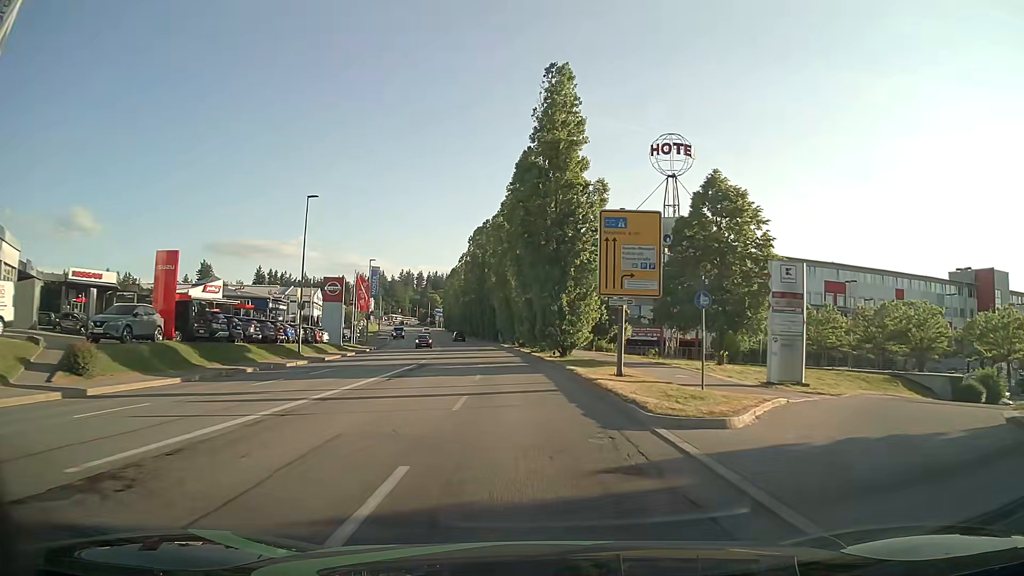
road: tertiary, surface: asphalt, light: Day
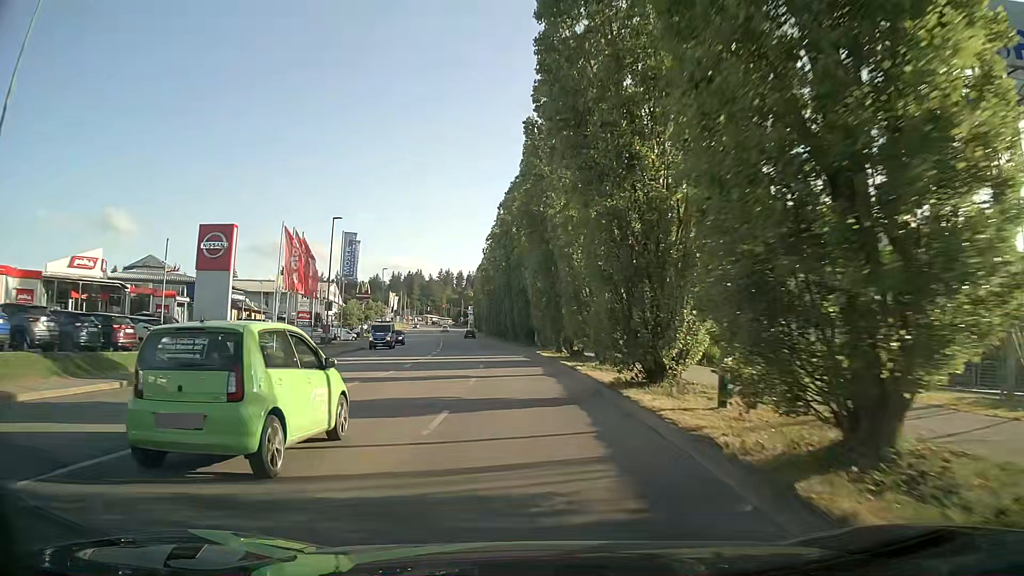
(-1.0, +31.0) m; -4°
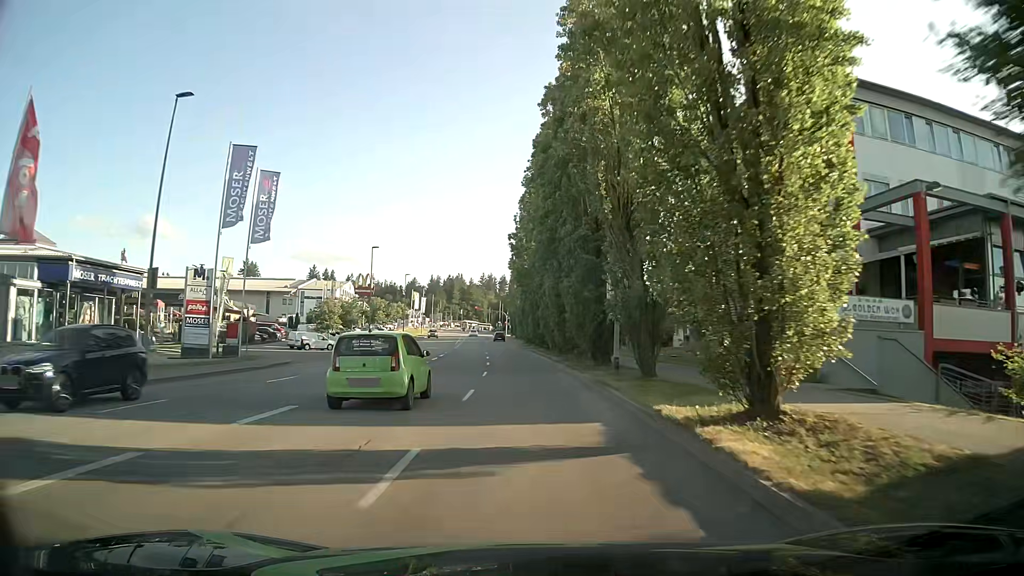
(-1.1, +31.0) m; -4°
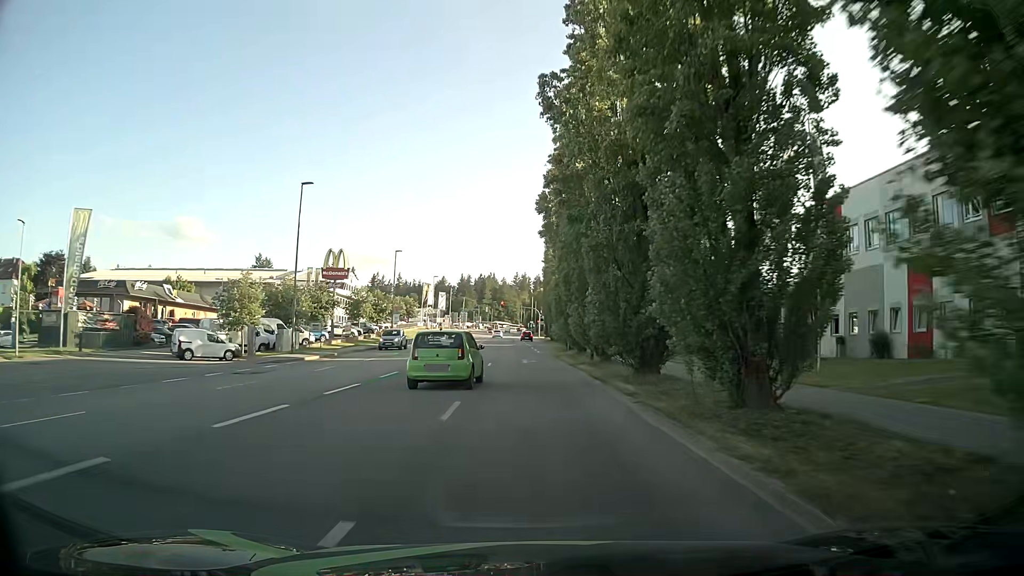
(-1.1, +31.0) m; -3°
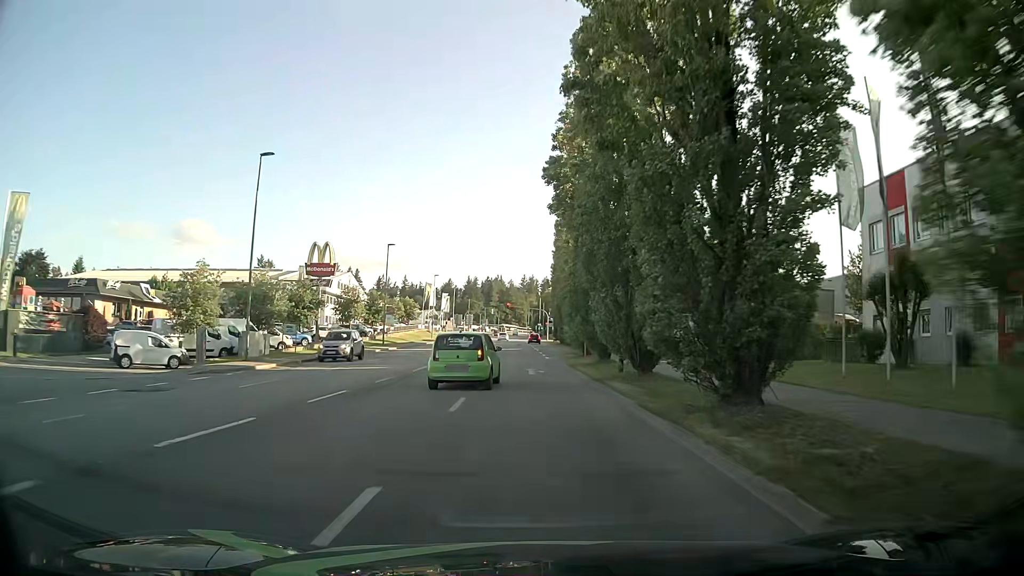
(-0.1, +7.7) m; -1°
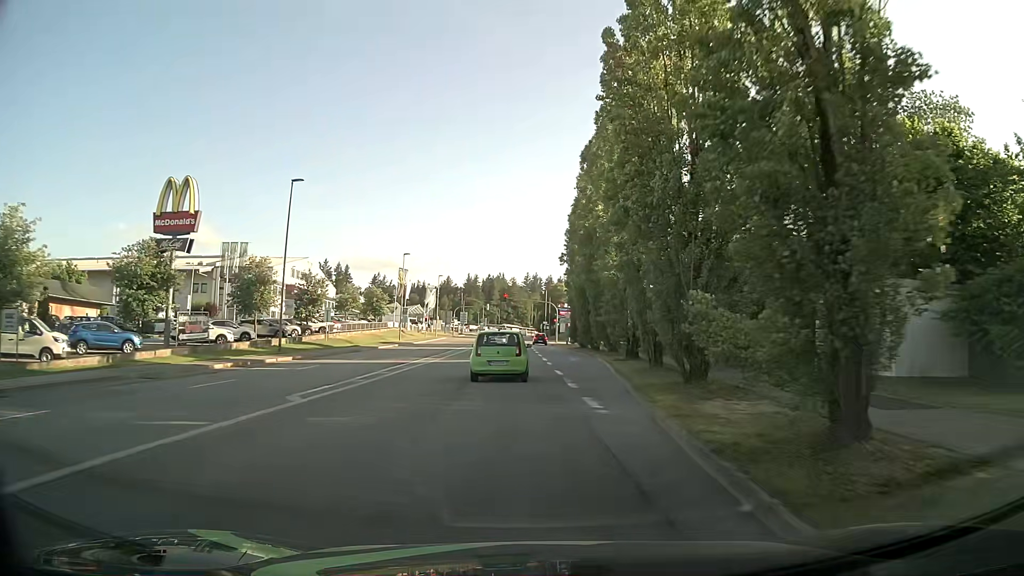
(-0.3, +29.0) m; -1°
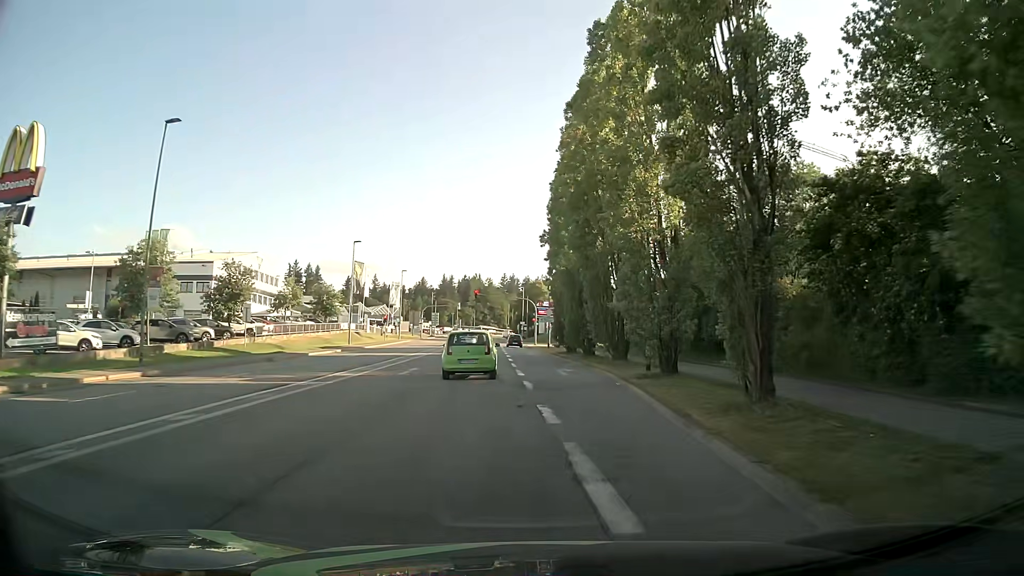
(+0.4, +12.8) m; +3°
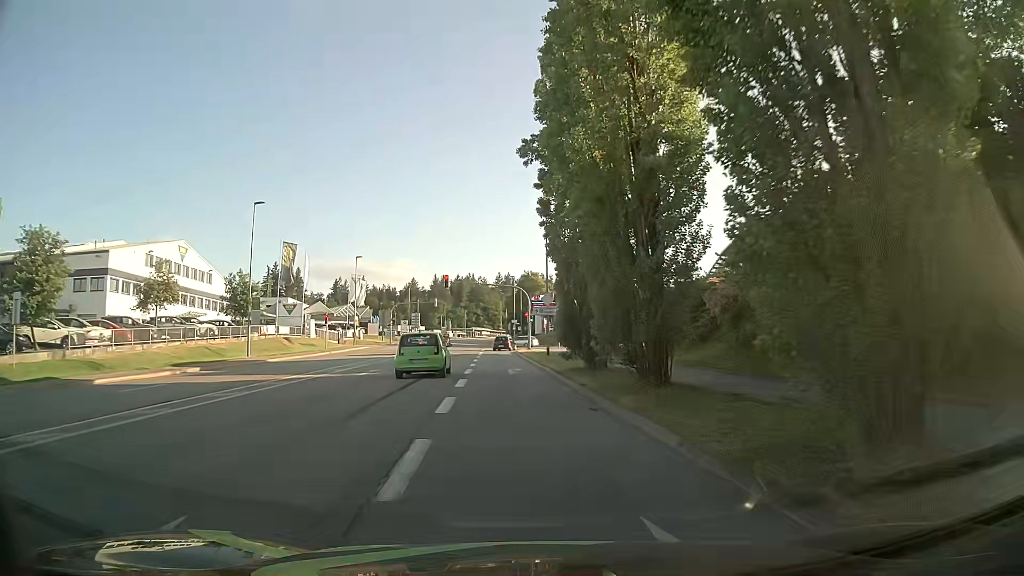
(+0.4, +23.0) m; +1°
(0, +10) (-1, +20) (-1, +30) (-2, +40) (-3, +50) (-4, +60) (-2, +70) (+4, +77) (+14, +80) (+24, +80) m
